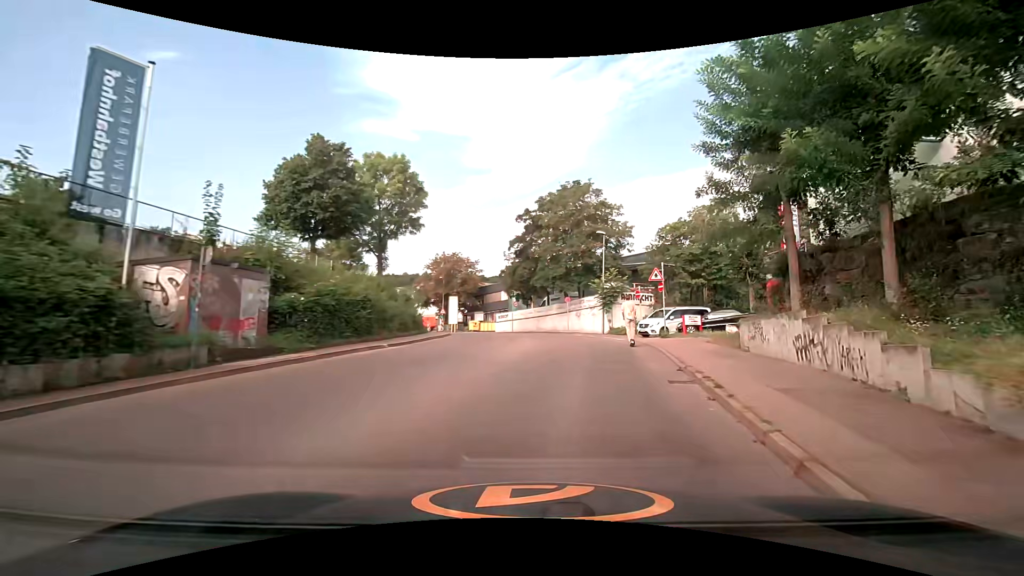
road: unclassified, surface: asphalt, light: Day
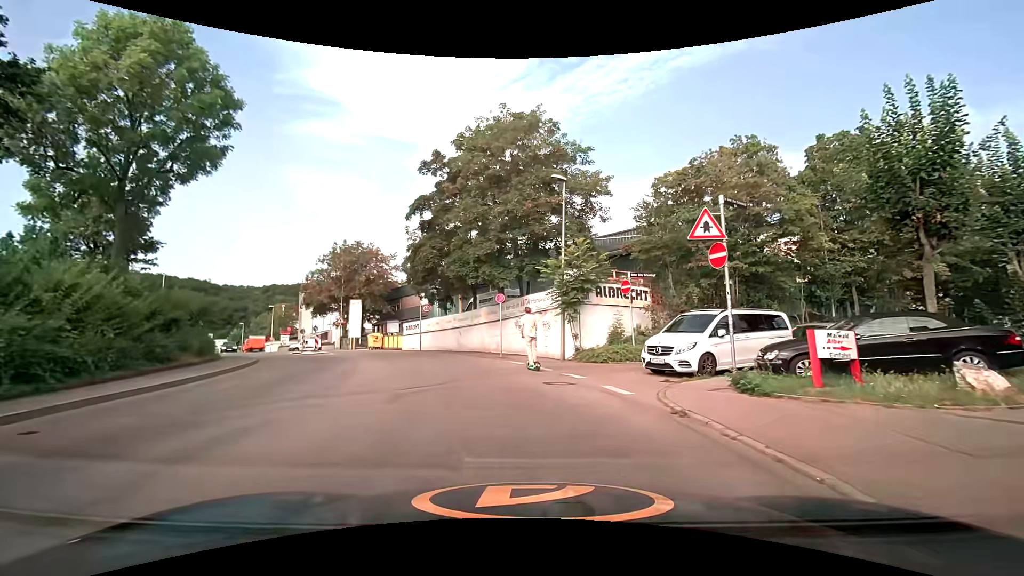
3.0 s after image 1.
(+2.1, +17.8) m; +7°
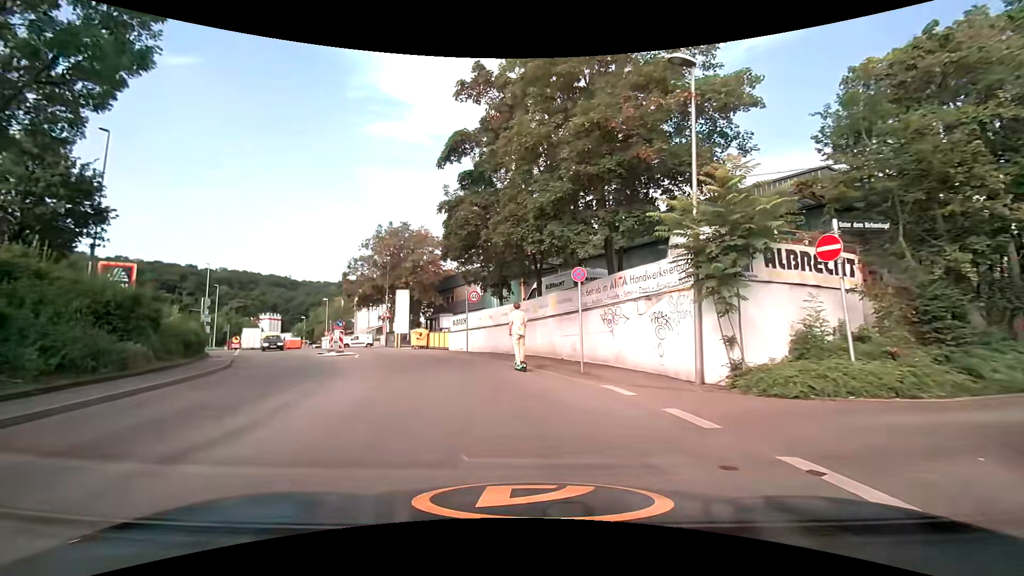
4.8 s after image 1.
(-0.6, +9.2) m; -9°
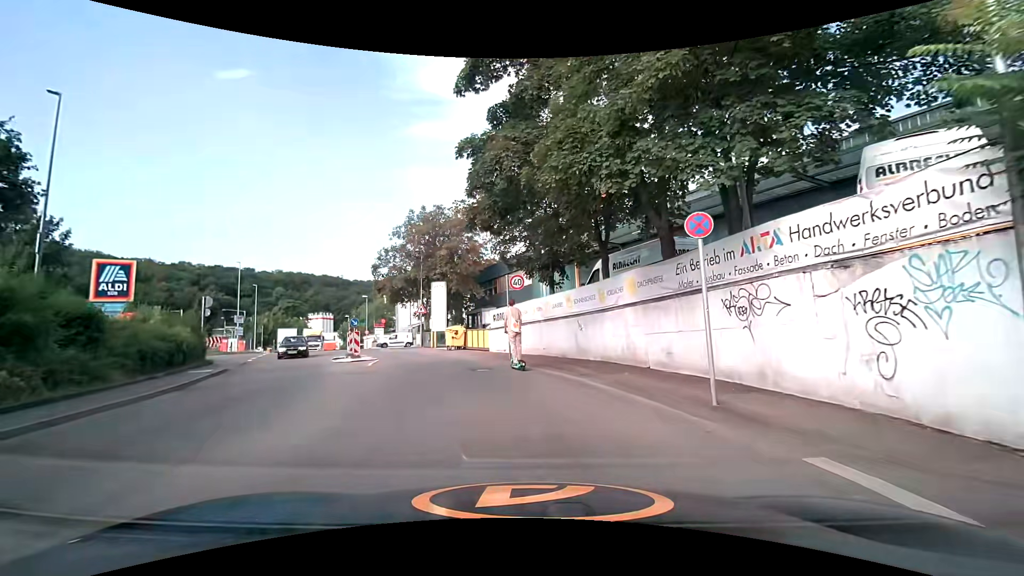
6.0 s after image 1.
(-0.2, +6.3) m; -5°
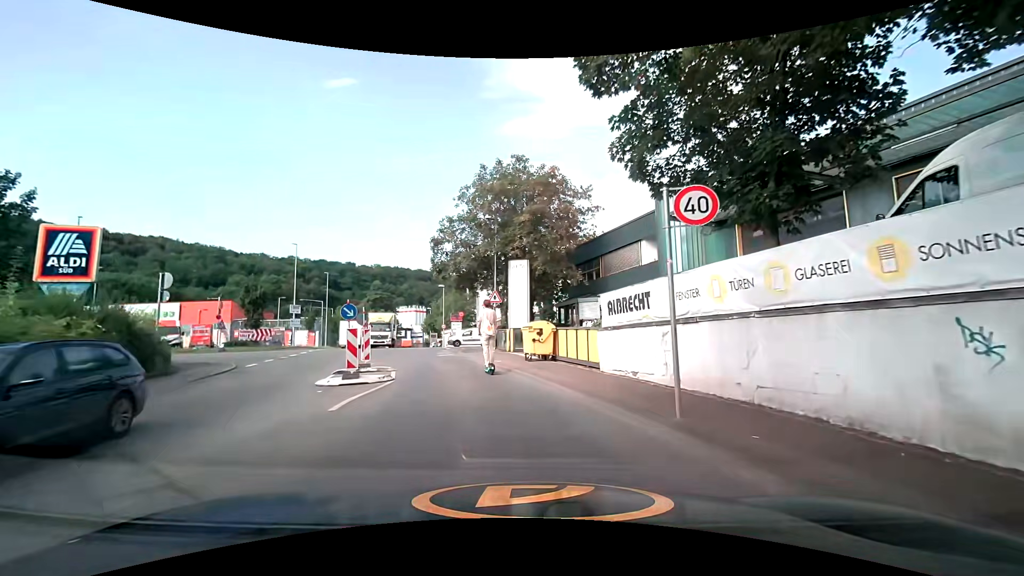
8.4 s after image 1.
(-1.0, +12.0) m; -9°
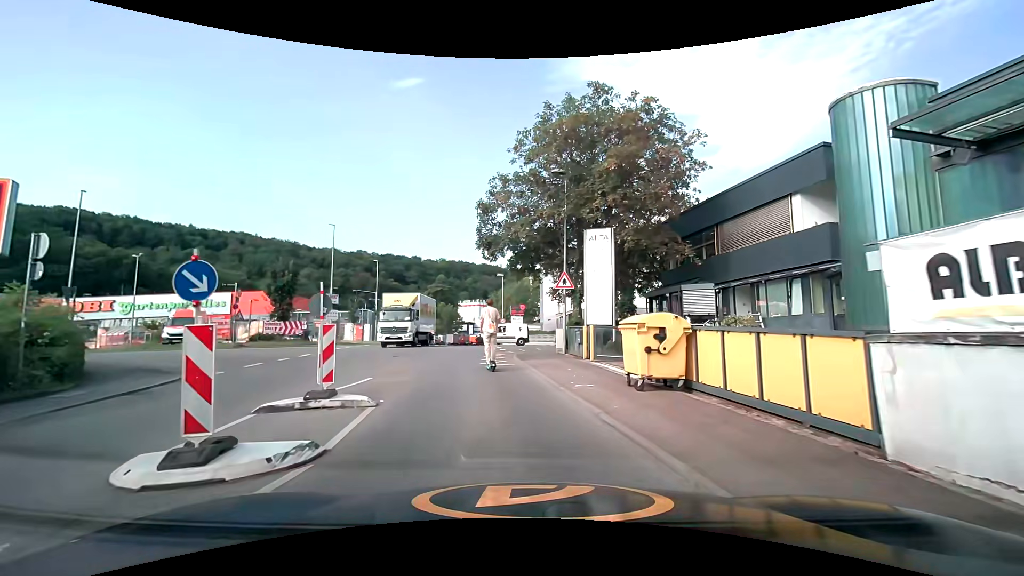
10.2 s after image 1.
(-0.7, +8.5) m; -9°
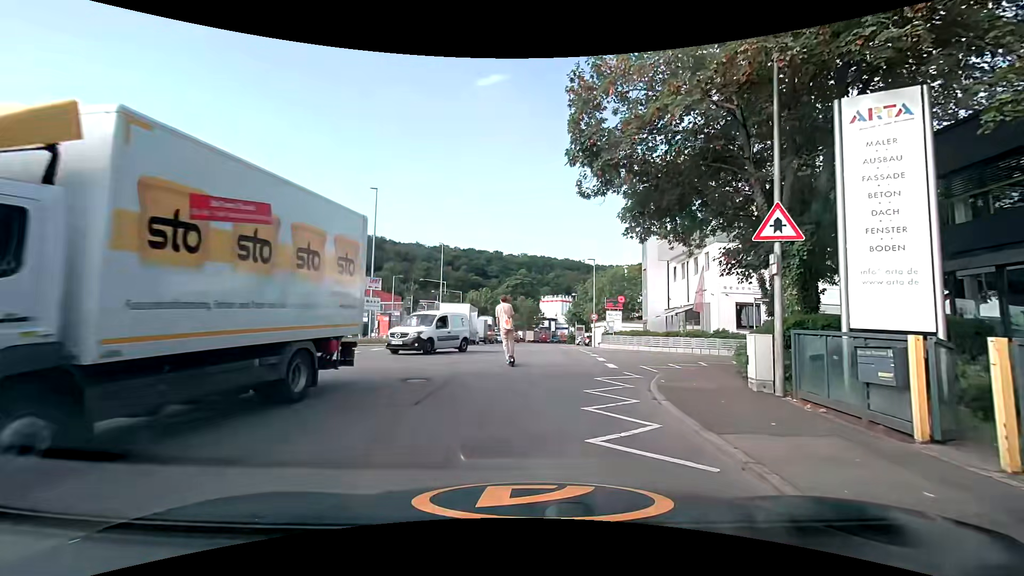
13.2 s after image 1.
(-0.8, +11.6) m; -8°
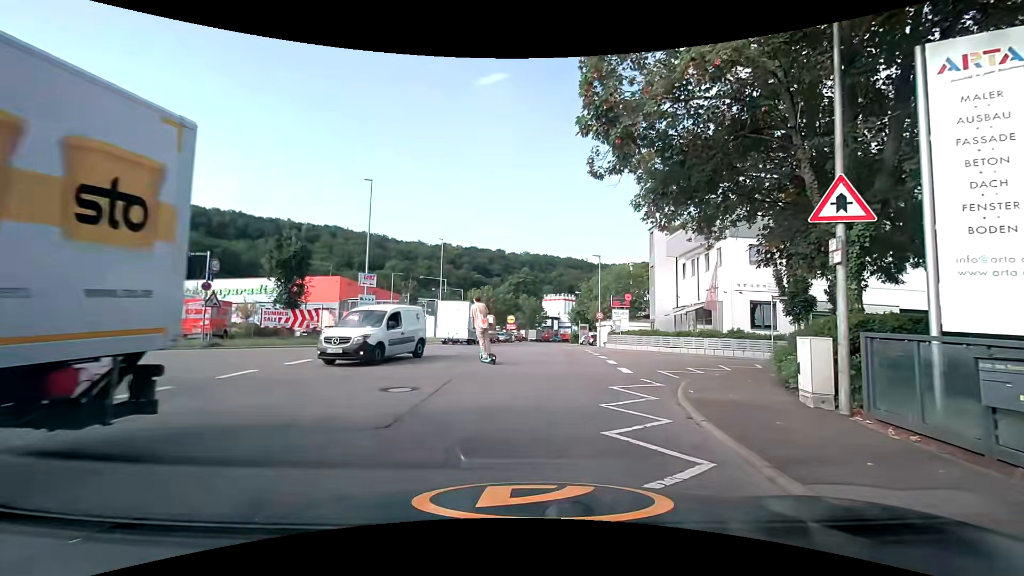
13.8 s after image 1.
(0.0, +1.7) m; -2°
